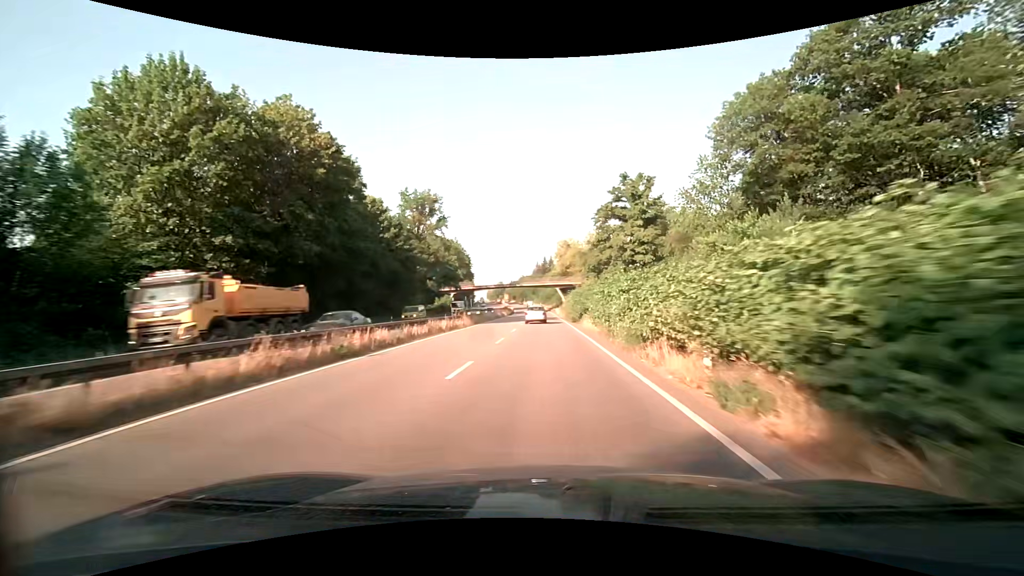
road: trunk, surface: asphalt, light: Day
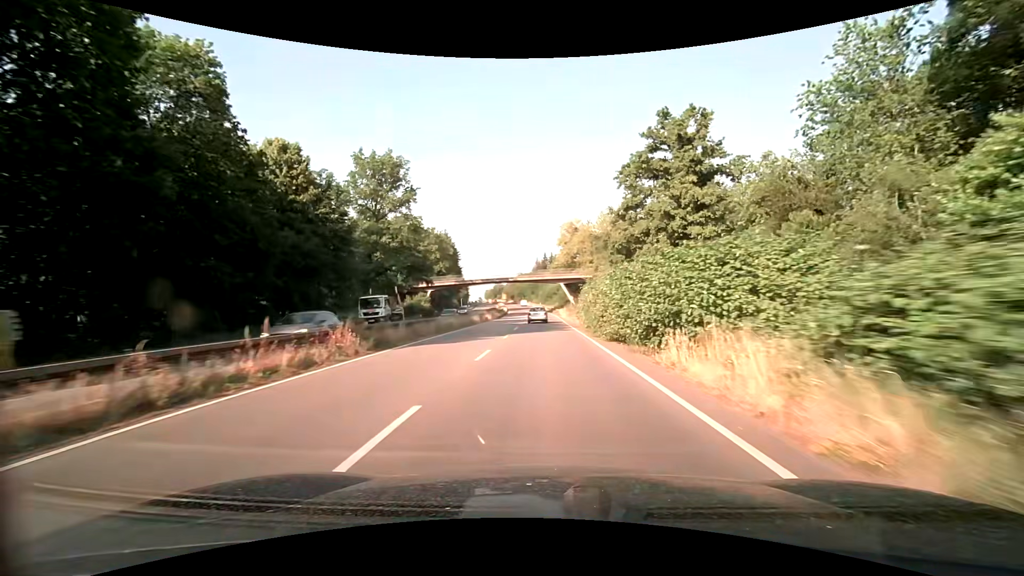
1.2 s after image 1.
(0.0, +23.7) m; 0°
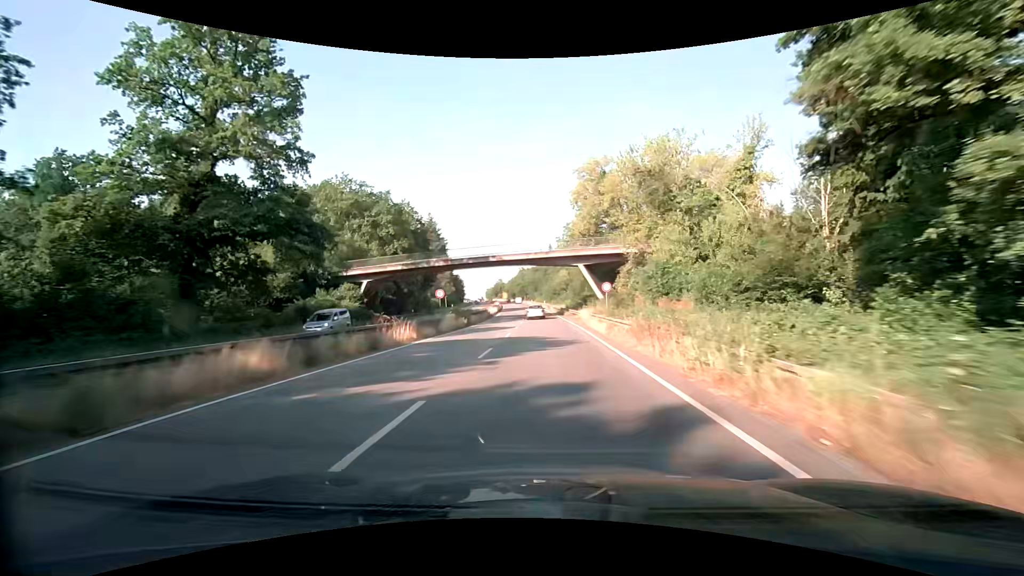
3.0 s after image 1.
(0.0, +35.7) m; 0°
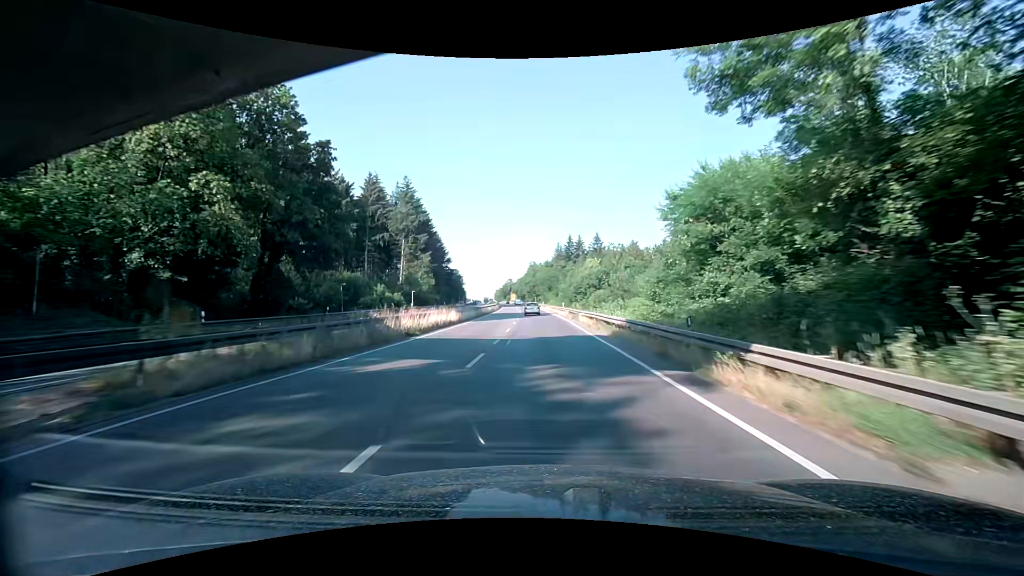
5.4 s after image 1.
(-0.6, +47.5) m; -2°
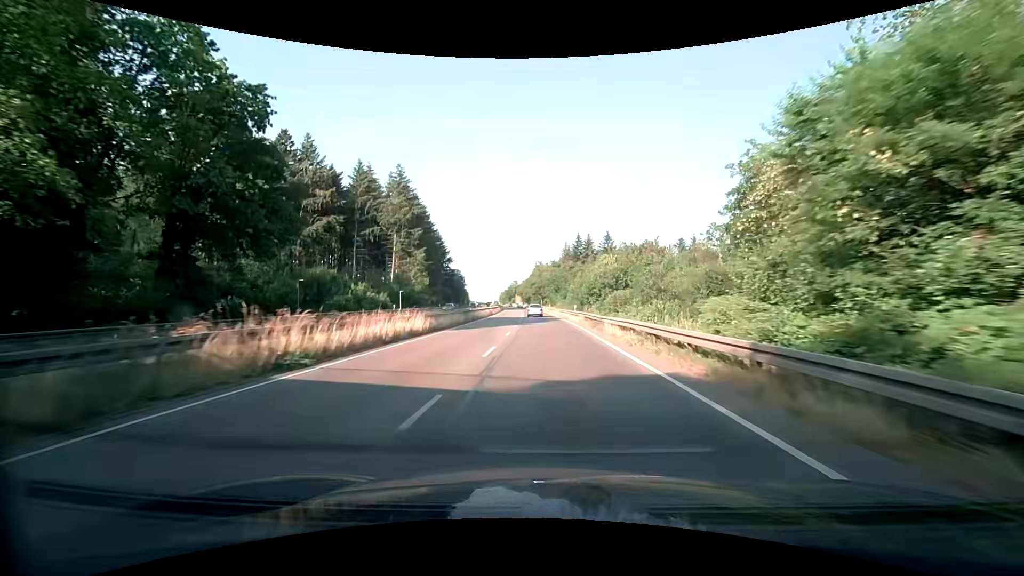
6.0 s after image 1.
(0.0, +11.8) m; -1°
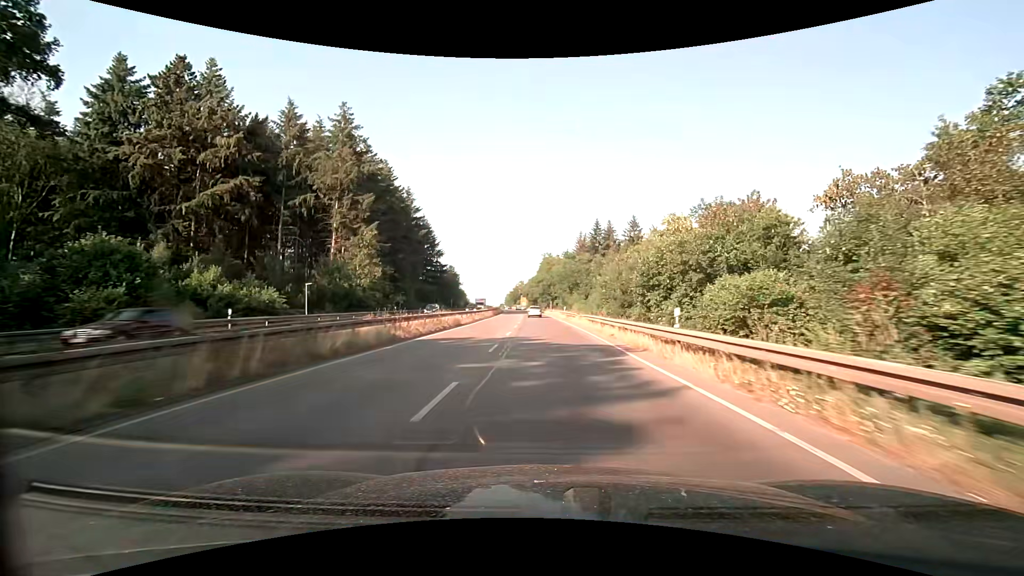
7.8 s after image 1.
(+0.1, +34.9) m; 0°
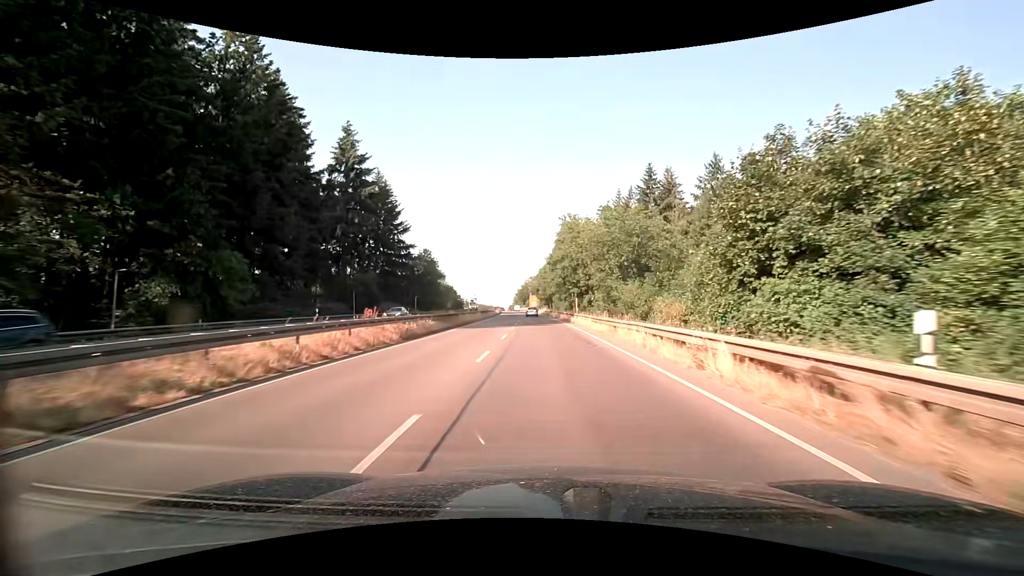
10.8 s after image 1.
(-0.8, +56.8) m; -1°
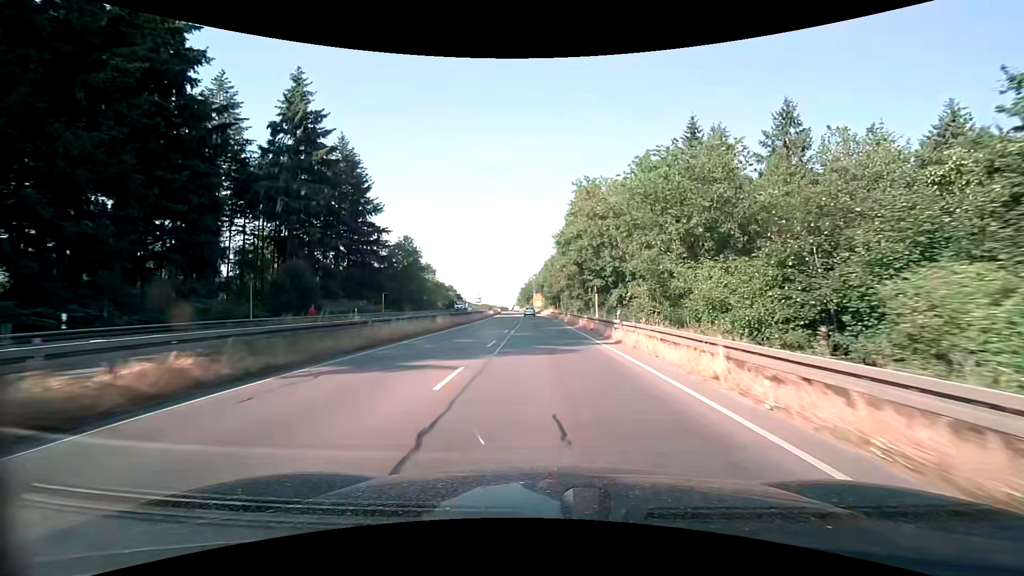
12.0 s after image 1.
(-0.2, +22.3) m; -1°
(0, +10) (0, +20) (0, +30) (-1, +40) (-1, +50) (-1, +60) (-2, +70) (-2, +80) (-3, +90) (-4, +100) m
